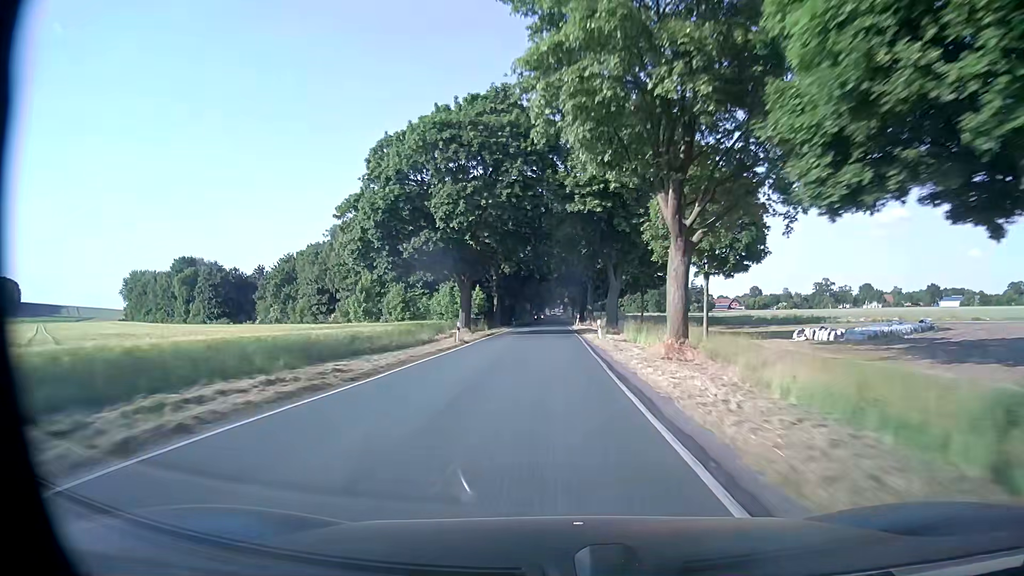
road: secondary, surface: asphalt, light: Day
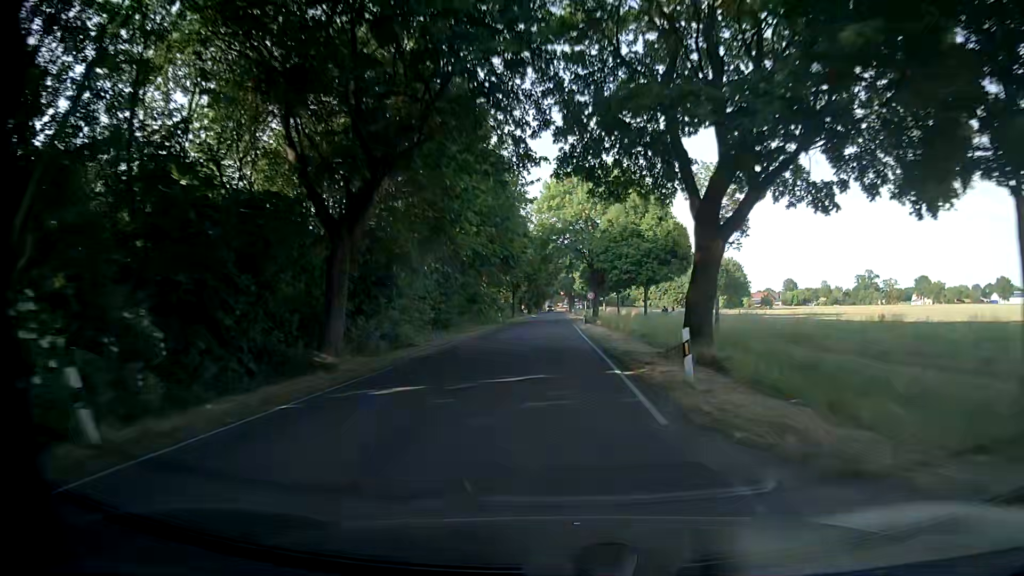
(-0.5, +76.9) m; 0°
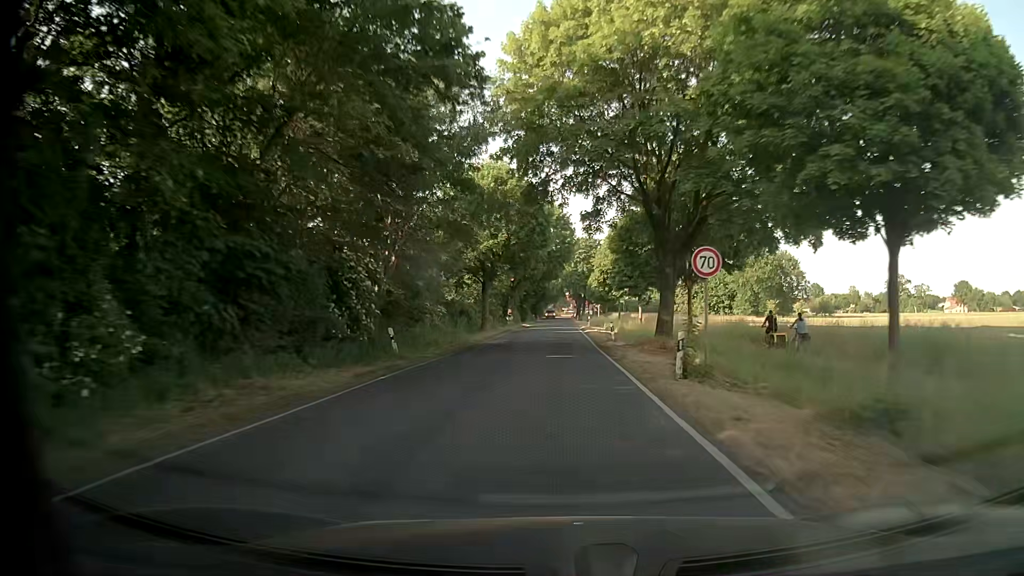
(-0.5, +41.4) m; -1°
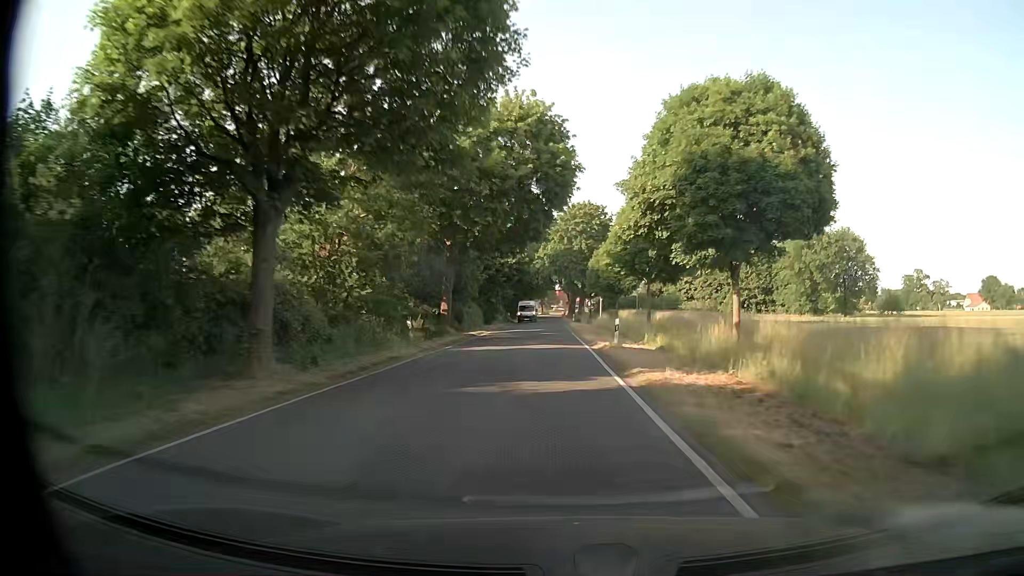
(+0.6, +37.7) m; +1°
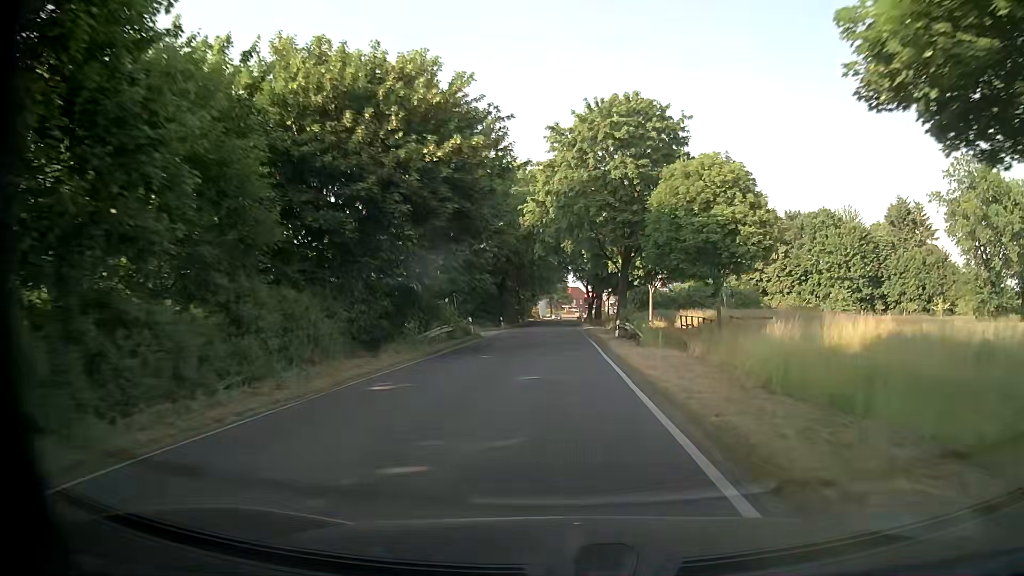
(-0.2, +44.6) m; -1°
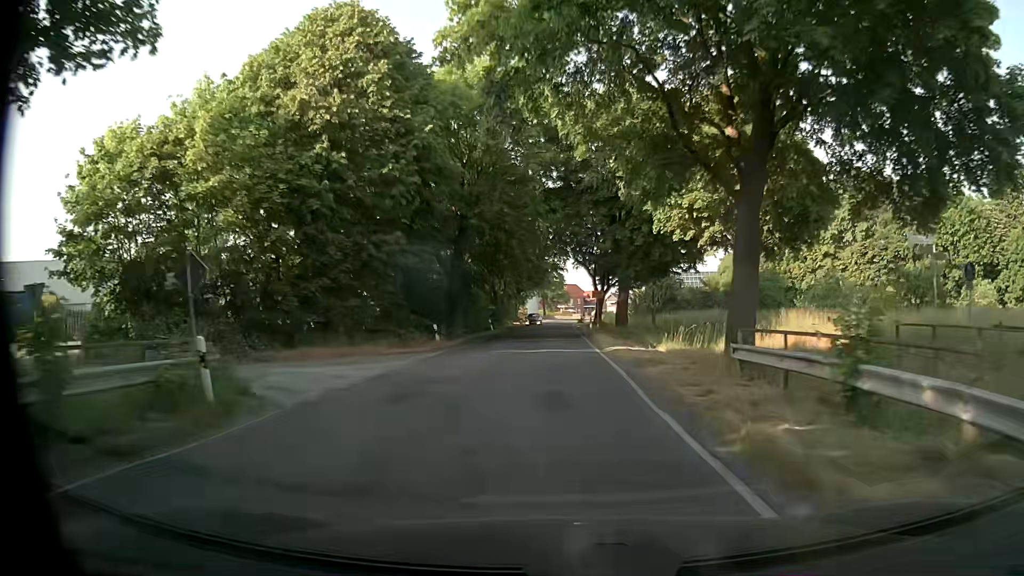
(+0.1, +29.3) m; 0°
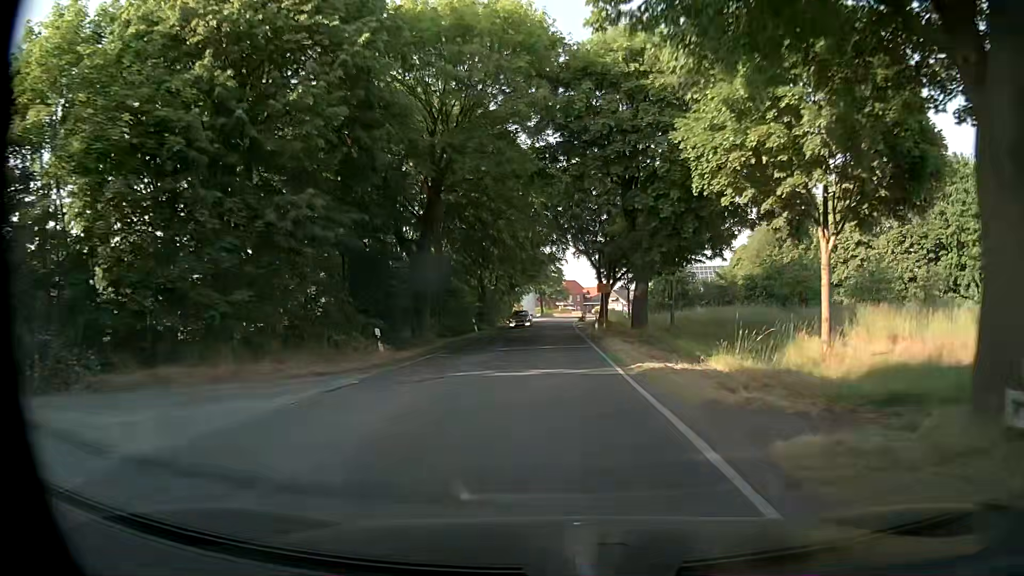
(0.0, +9.0) m; +1°
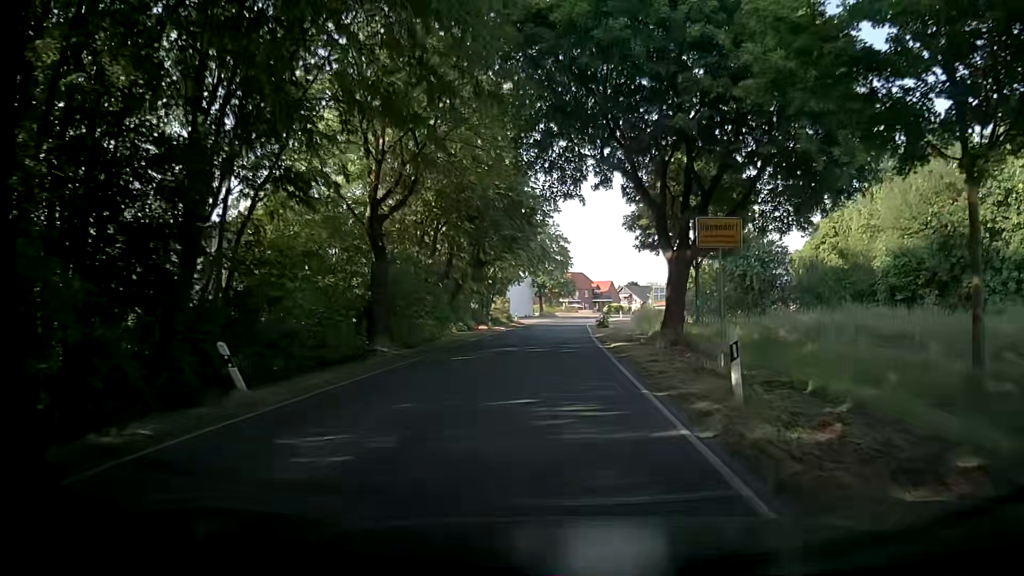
(-0.3, +32.0) m; 0°
(0, +10) (0, +20) (0, +30) (0, +40) (0, +50) (0, +60) (0, +70) (+1, +80) (+2, +90) (+3, +100) m
